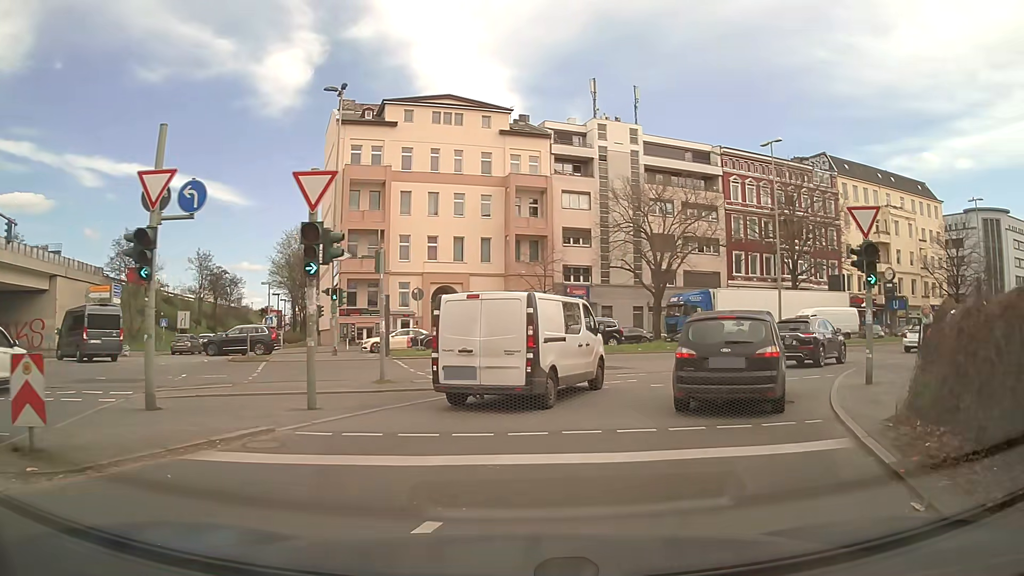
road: motorway_link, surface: asphalt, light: Day
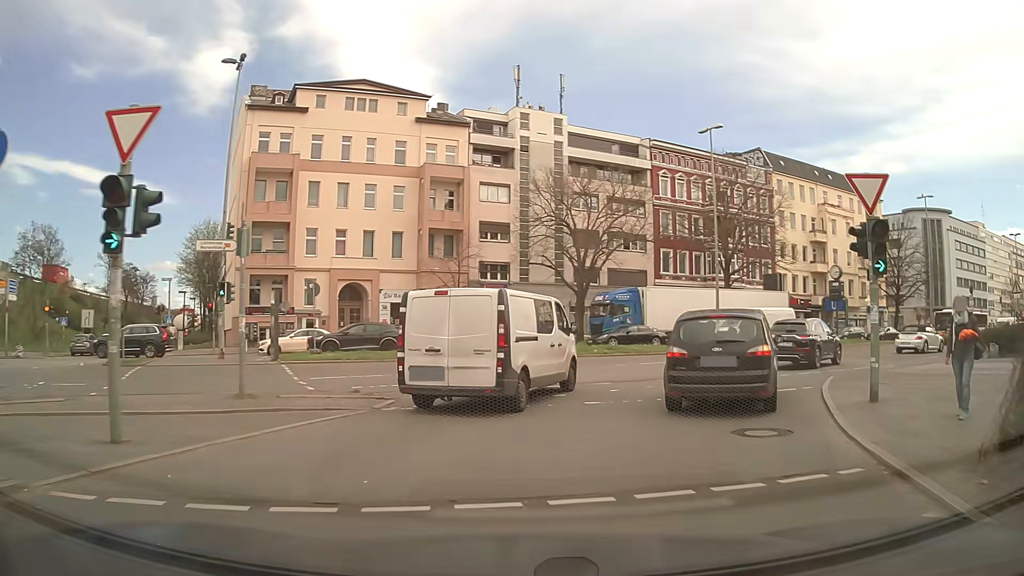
(+0.2, +3.8) m; +7°
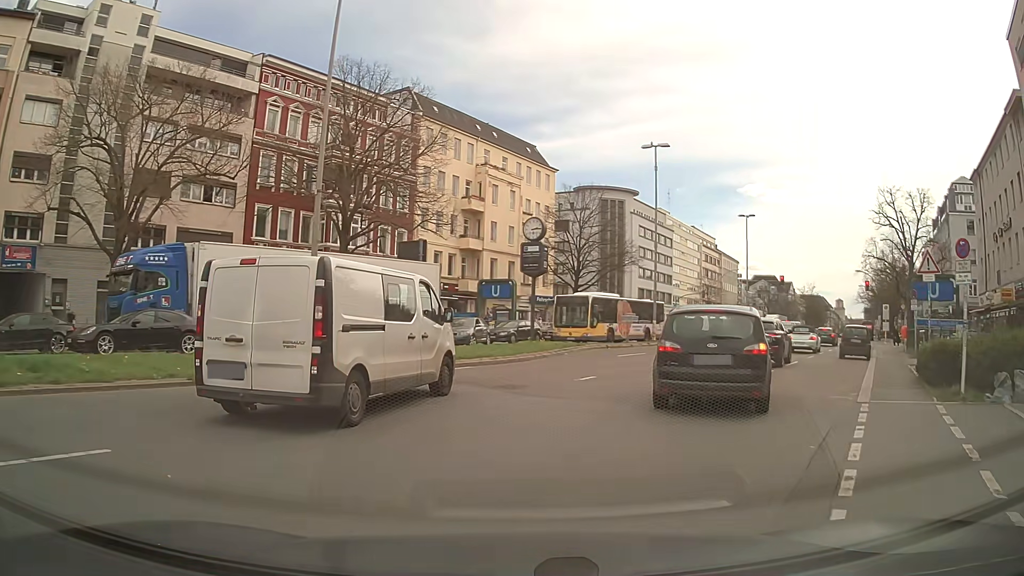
(+5.4, +18.7) m; +32°
(+1, +10) (+5, +19) (+10, +28) (+15, +36) (+20, +45) (+26, +53) (+31, +62) (+36, +71) (+41, +79) (+46, +88) m
